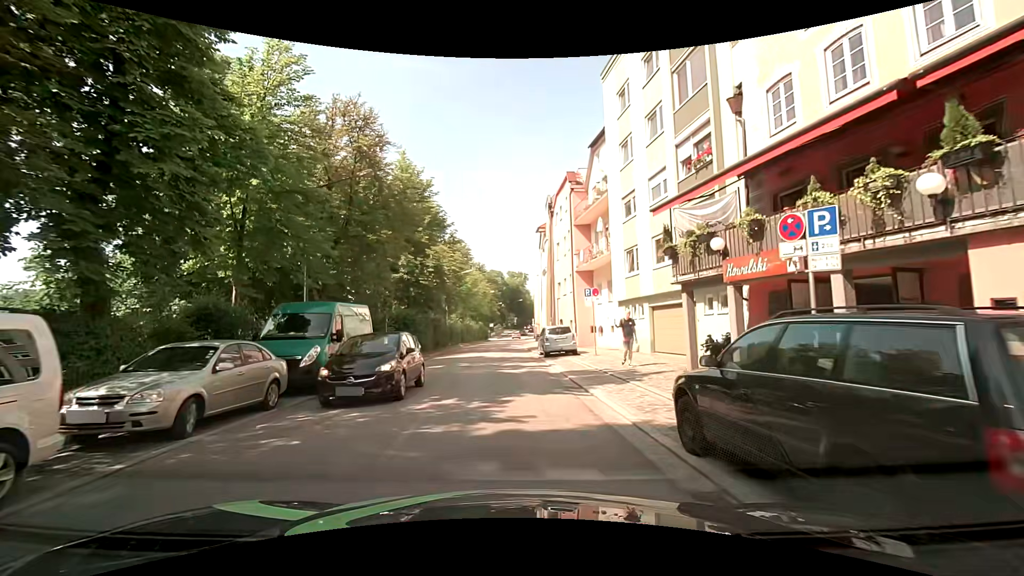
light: Day
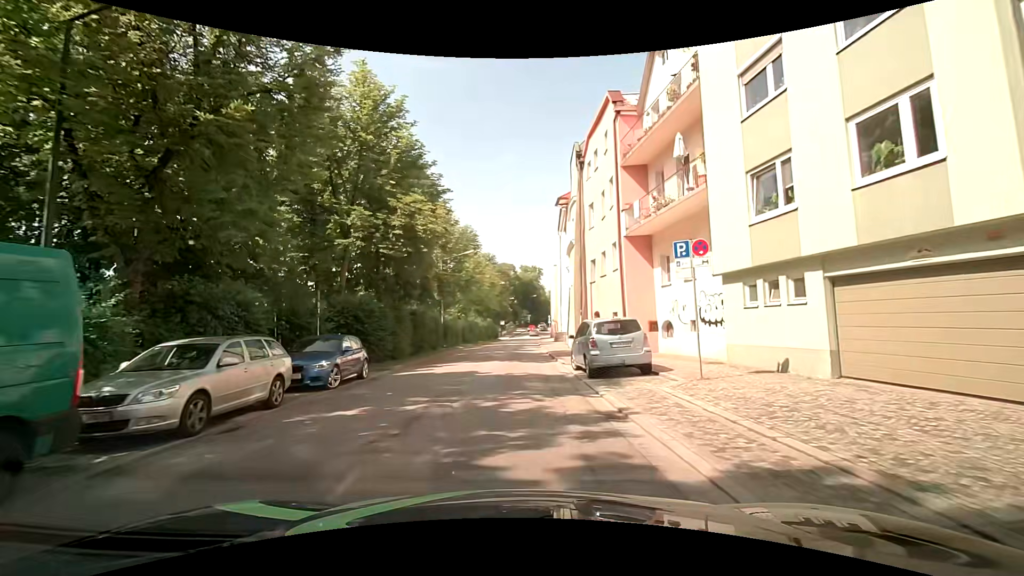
(0.0, +12.5) m; -2°
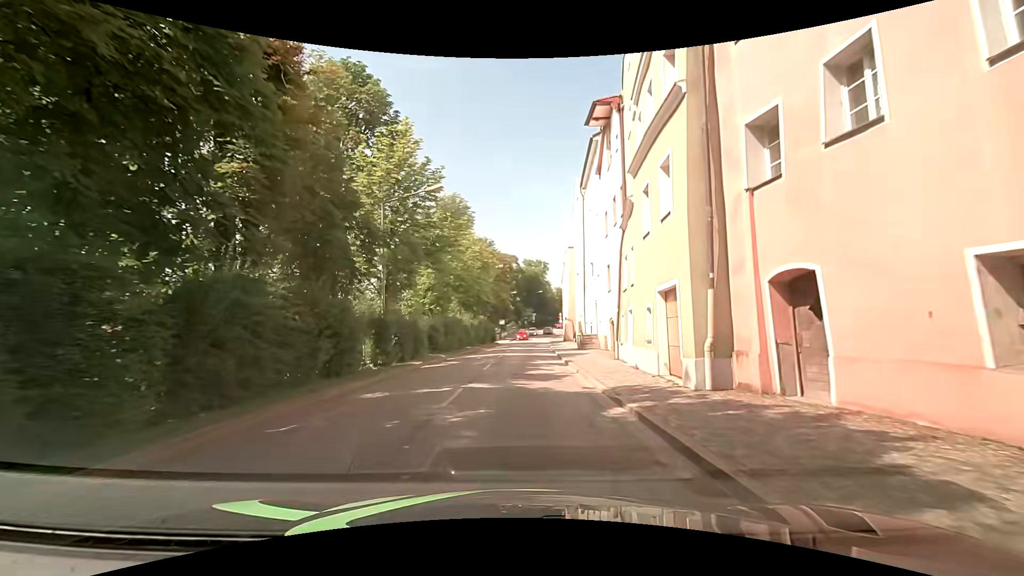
(+0.1, +19.9) m; -1°
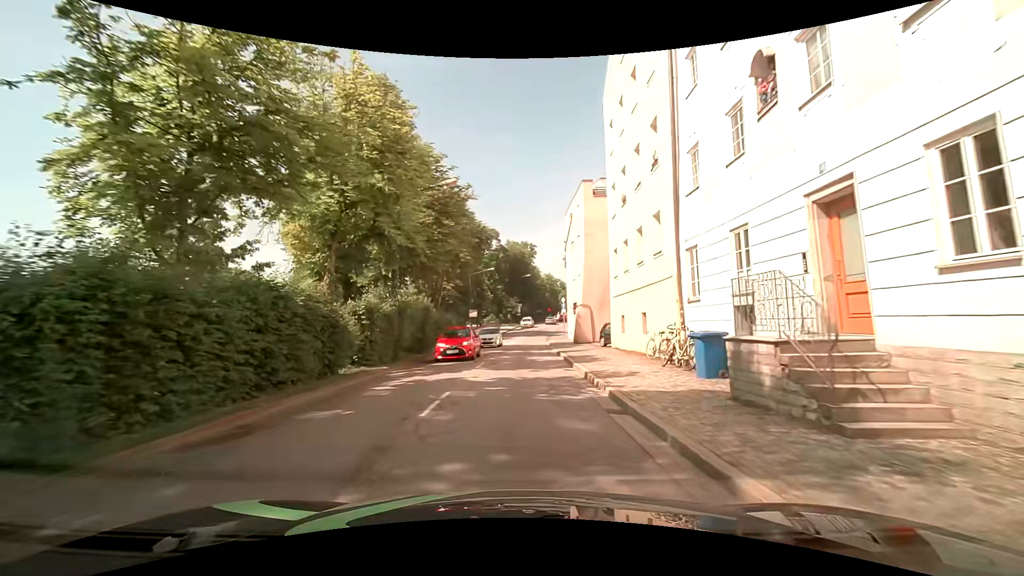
(+0.9, +28.6) m; +5°
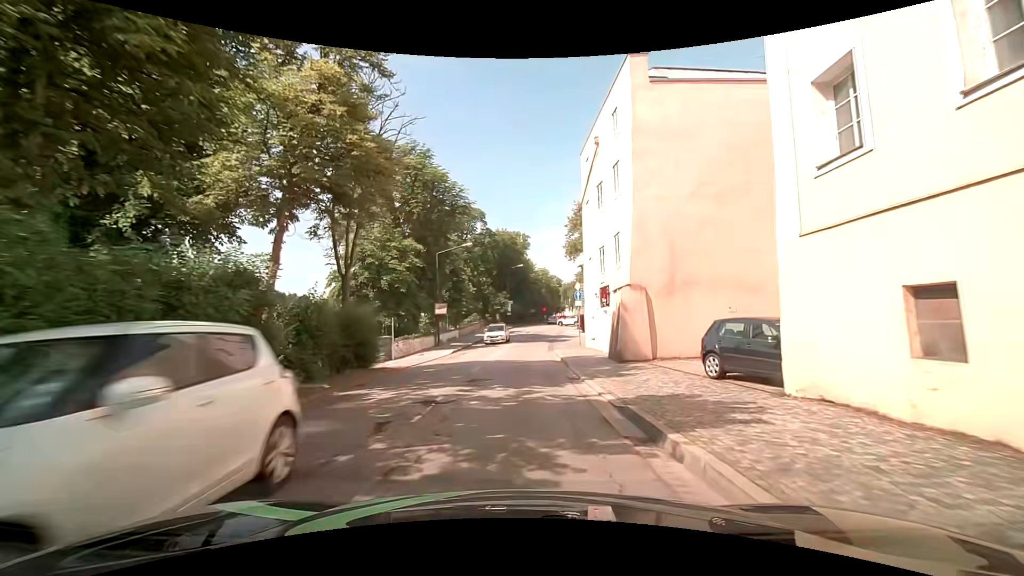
(-0.2, +18.3) m; 0°
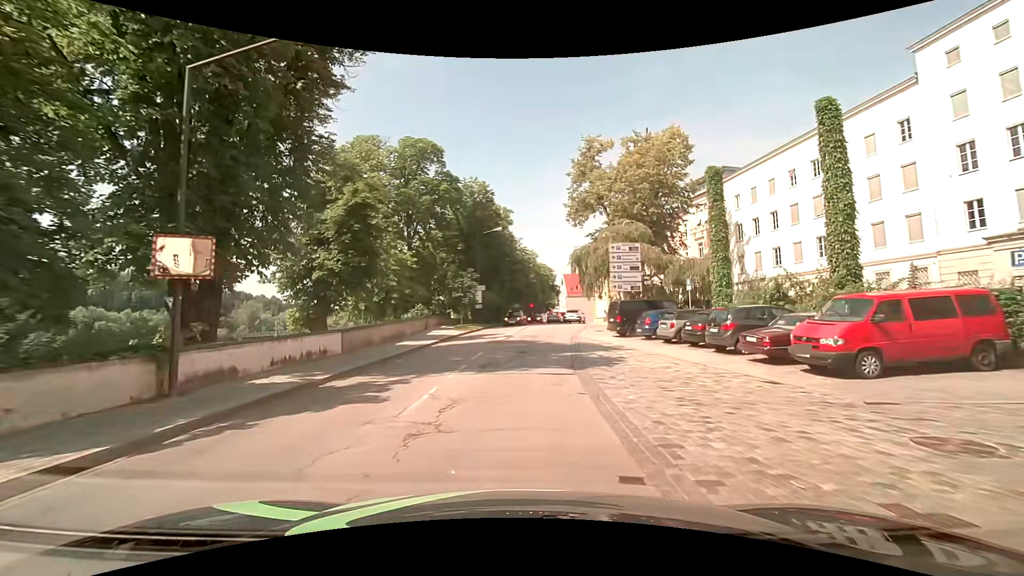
(+0.2, +28.6) m; +2°
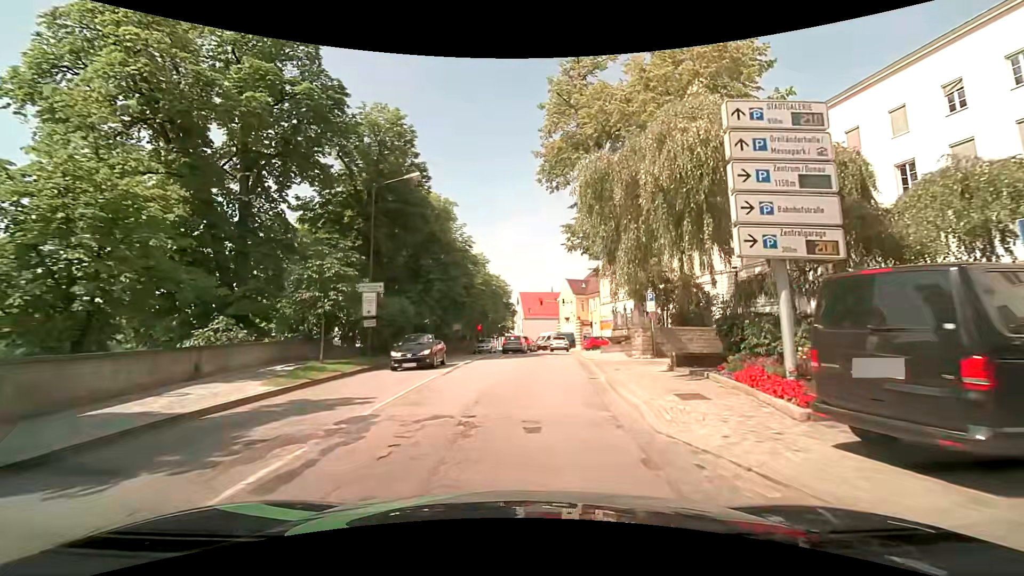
(+0.6, +22.5) m; +5°
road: primary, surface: asphalt
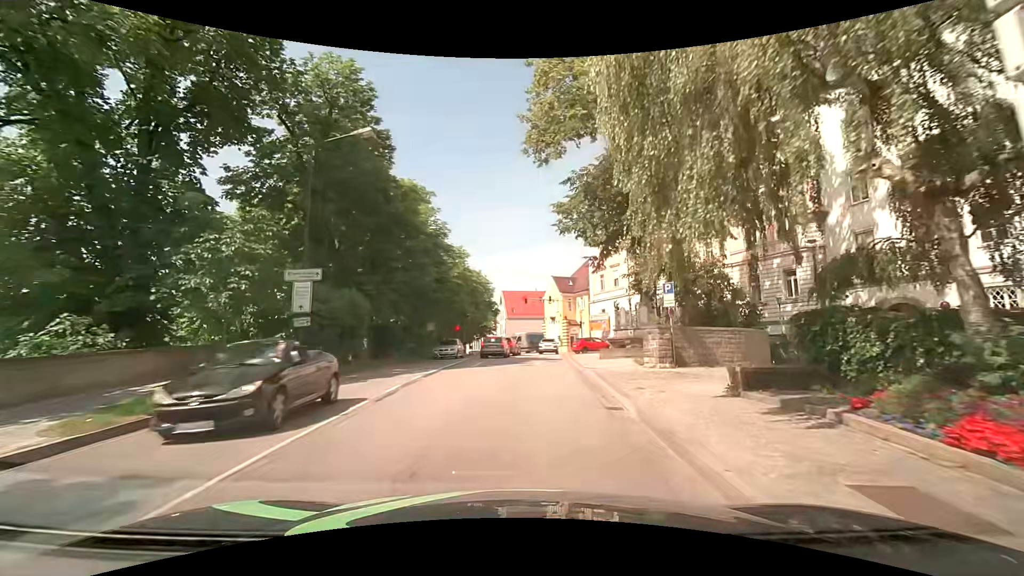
(+0.1, +5.5) m; +3°
